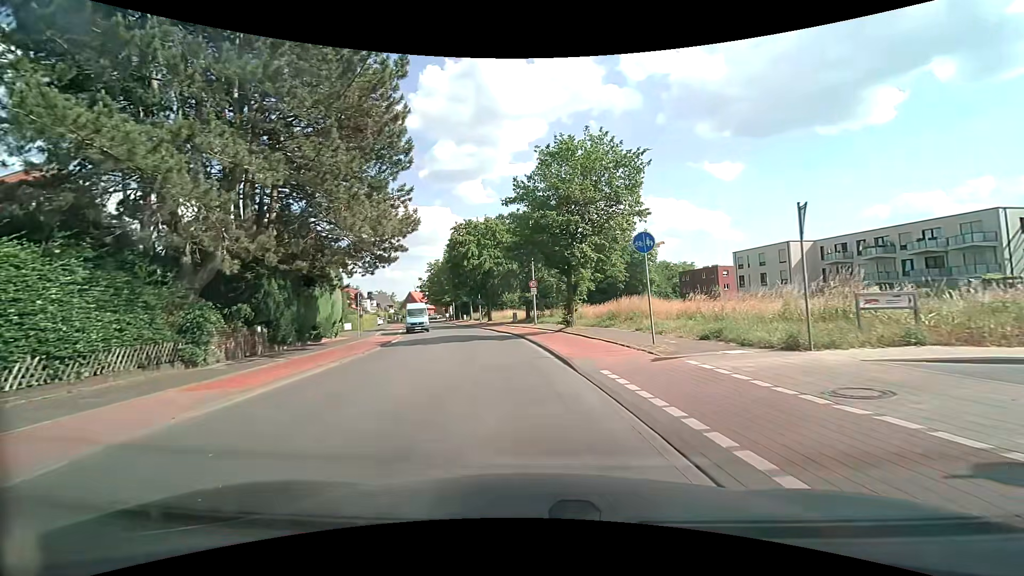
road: tertiary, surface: asphalt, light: Day
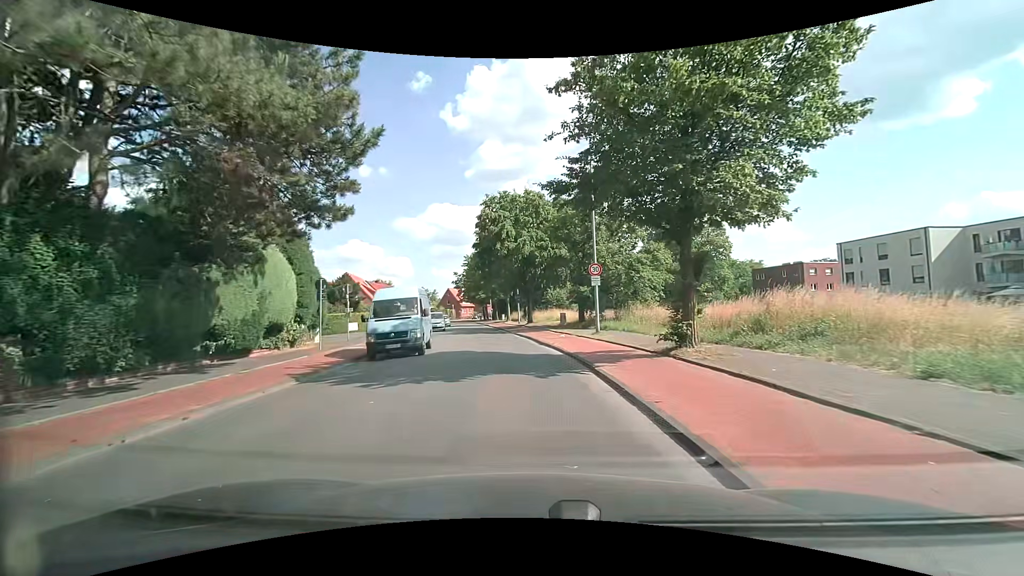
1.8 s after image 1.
(-0.5, +13.1) m; -5°
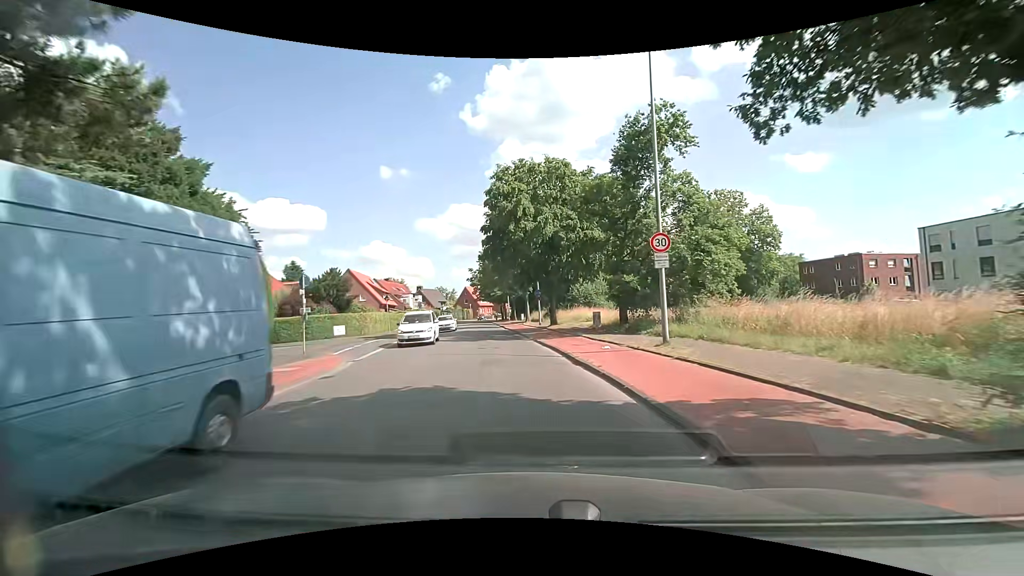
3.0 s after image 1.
(-0.1, +8.7) m; -2°
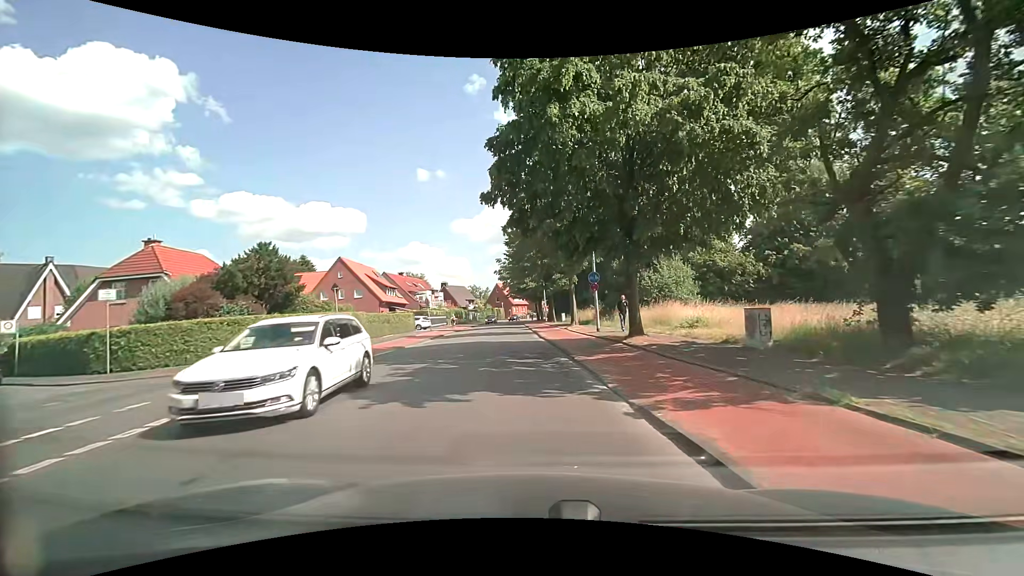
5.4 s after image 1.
(-0.8, +17.5) m; -5°
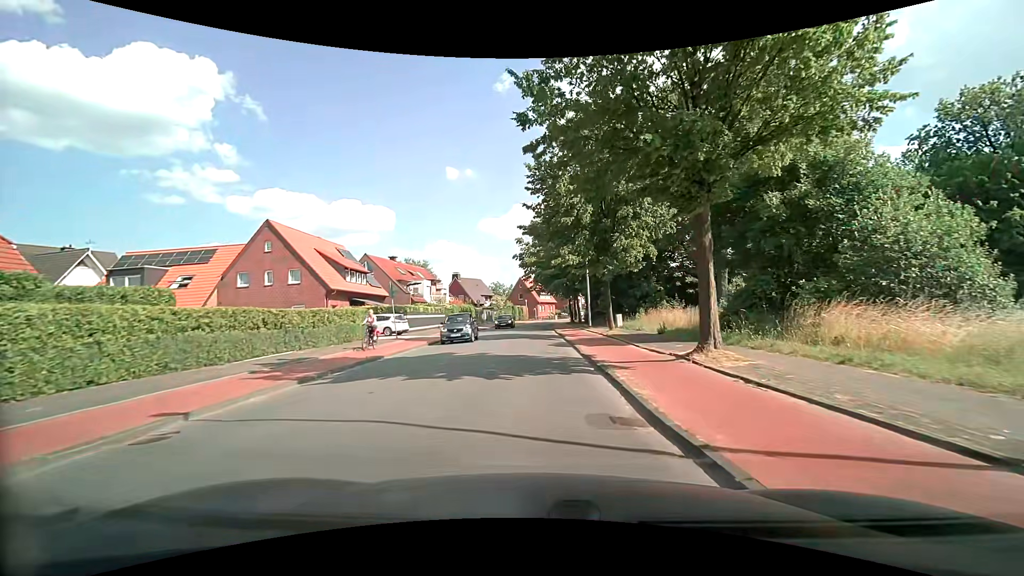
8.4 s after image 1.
(-0.8, +22.1) m; -4°
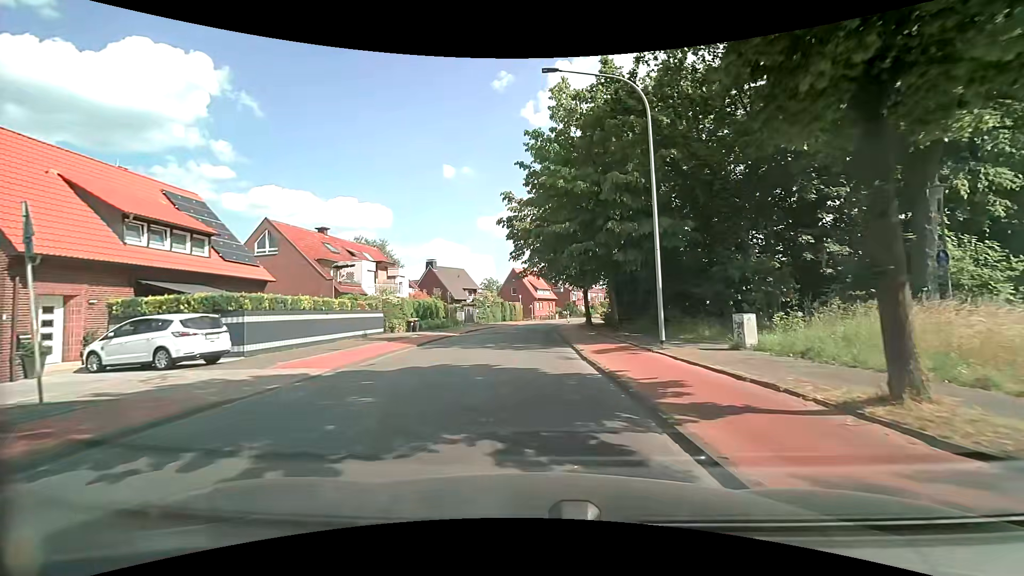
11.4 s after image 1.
(+0.4, +22.1) m; +1°
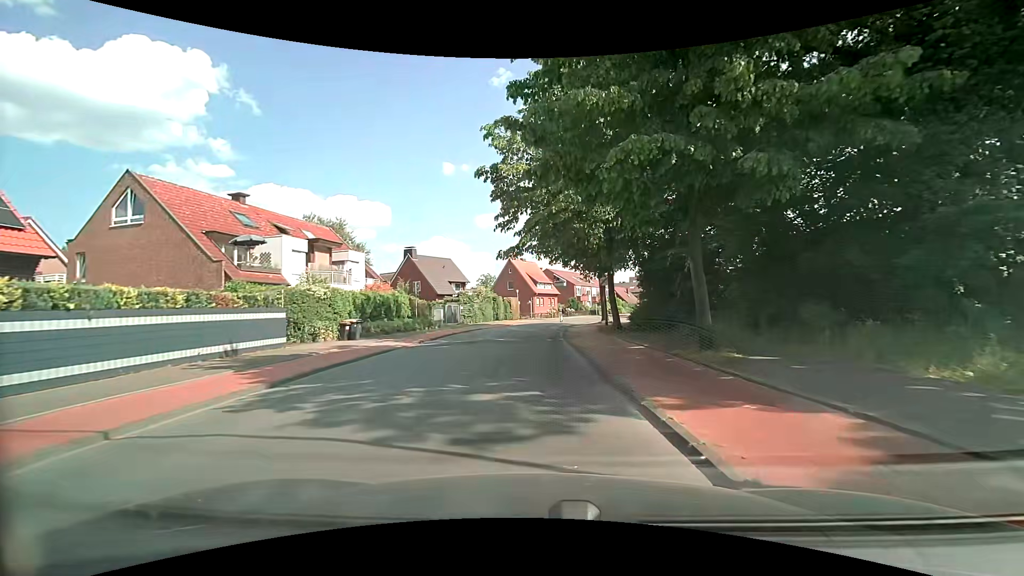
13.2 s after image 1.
(0.0, +13.3) m; 0°
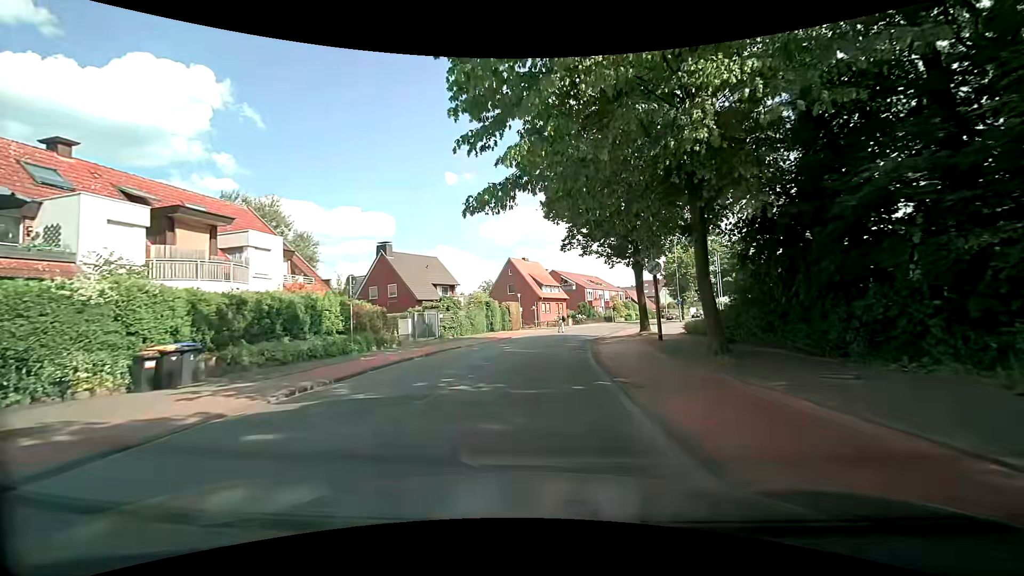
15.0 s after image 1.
(0.0, +13.5) m; -1°
(0, +10) (+1, +20) (+2, +30) (+4, +40) (+7, +49) (+10, +59) (+15, +68) (+19, +76) (+24, +85) (+29, +94) m
